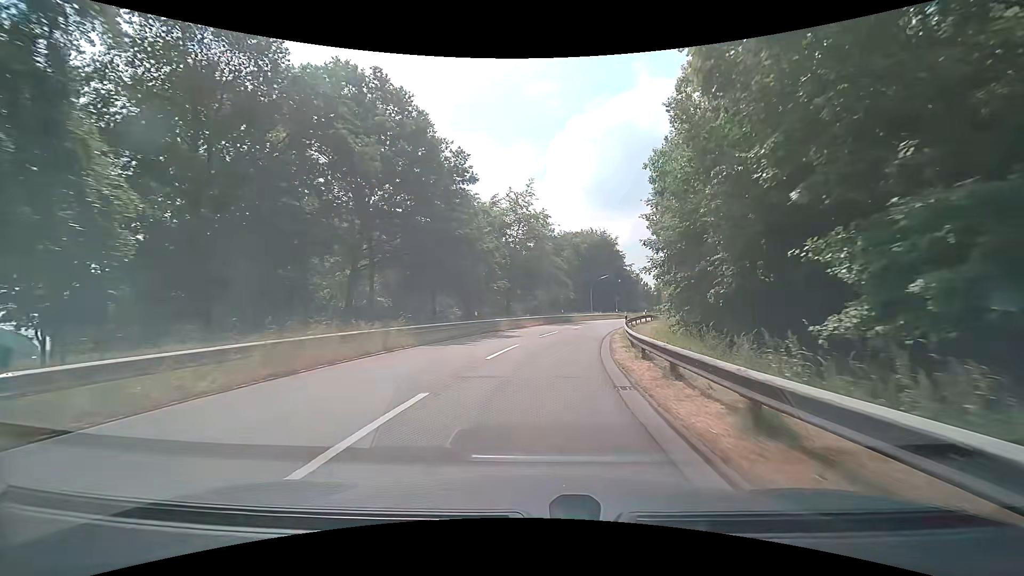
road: motorway_link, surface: asphalt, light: Day
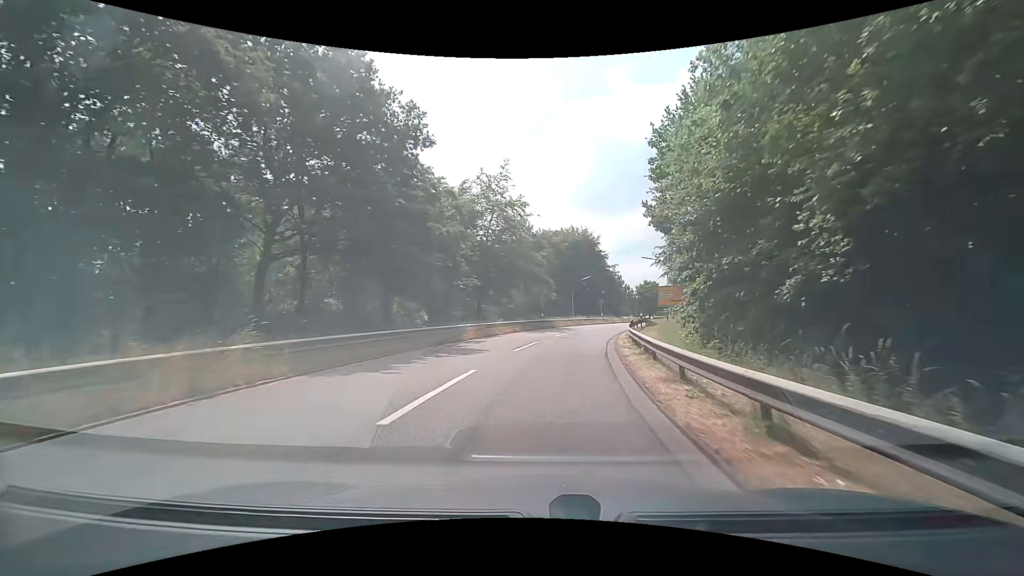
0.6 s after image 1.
(+0.1, +8.2) m; +3°
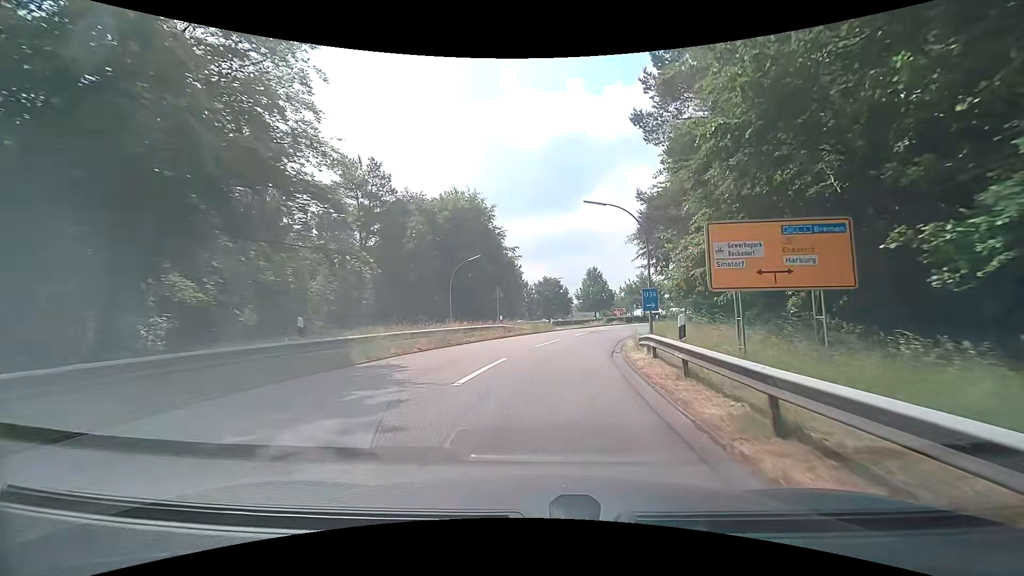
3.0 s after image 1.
(+3.4, +32.0) m; +12°
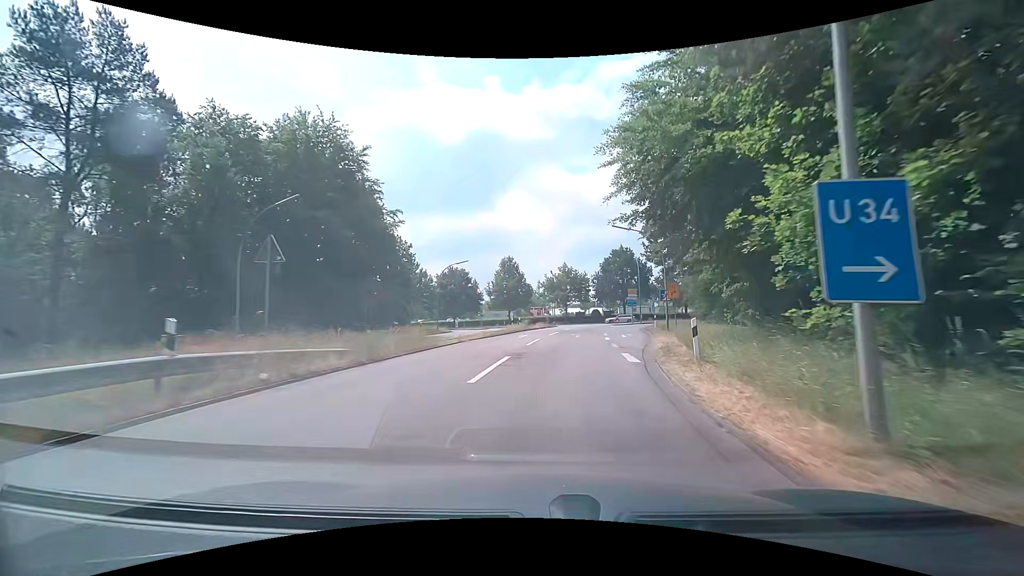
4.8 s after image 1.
(+2.0, +23.1) m; +9°
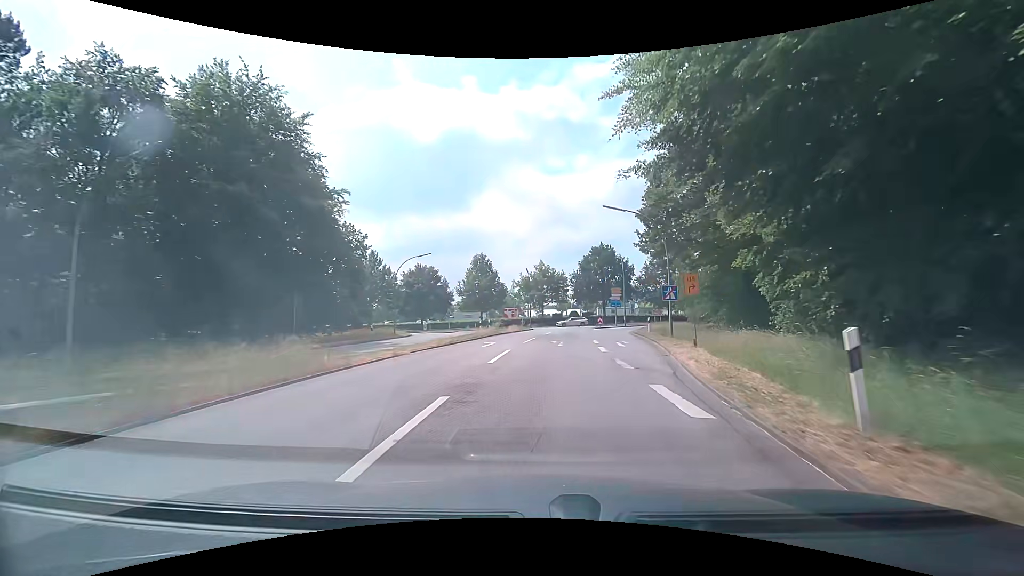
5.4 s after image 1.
(+0.2, +7.4) m; +4°
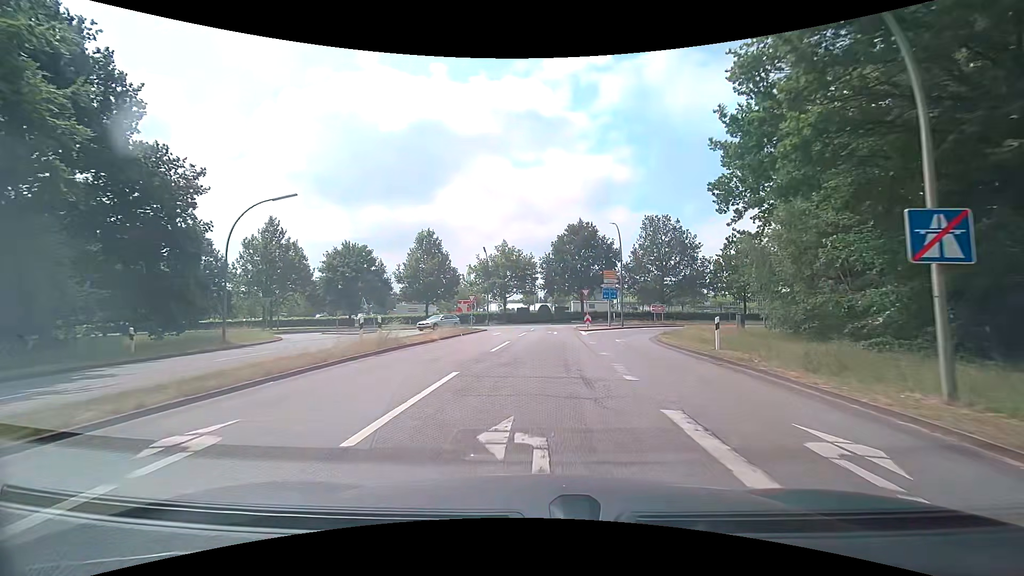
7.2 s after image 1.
(+1.1, +20.8) m; +5°
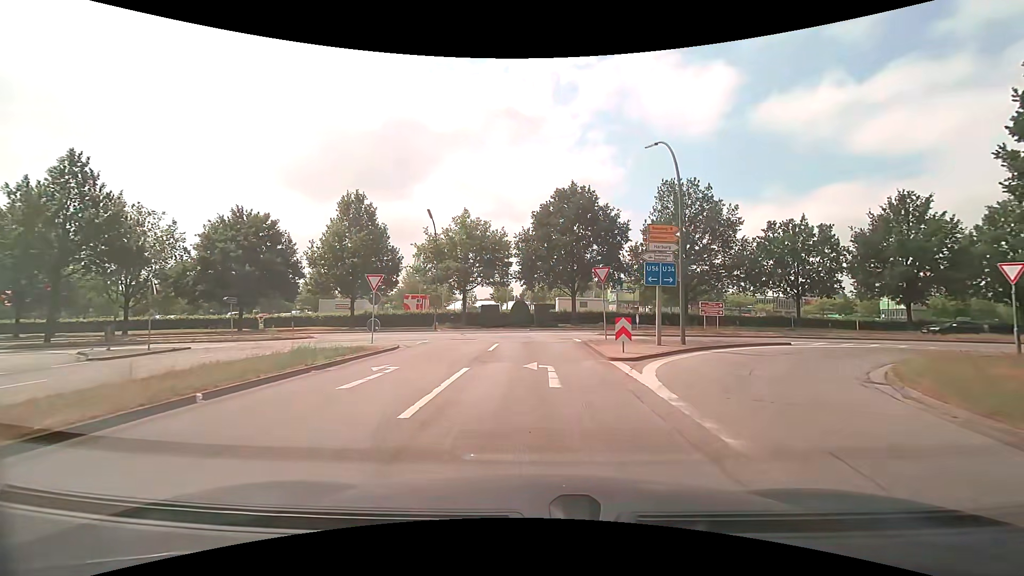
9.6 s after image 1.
(+0.3, +22.3) m; +2°
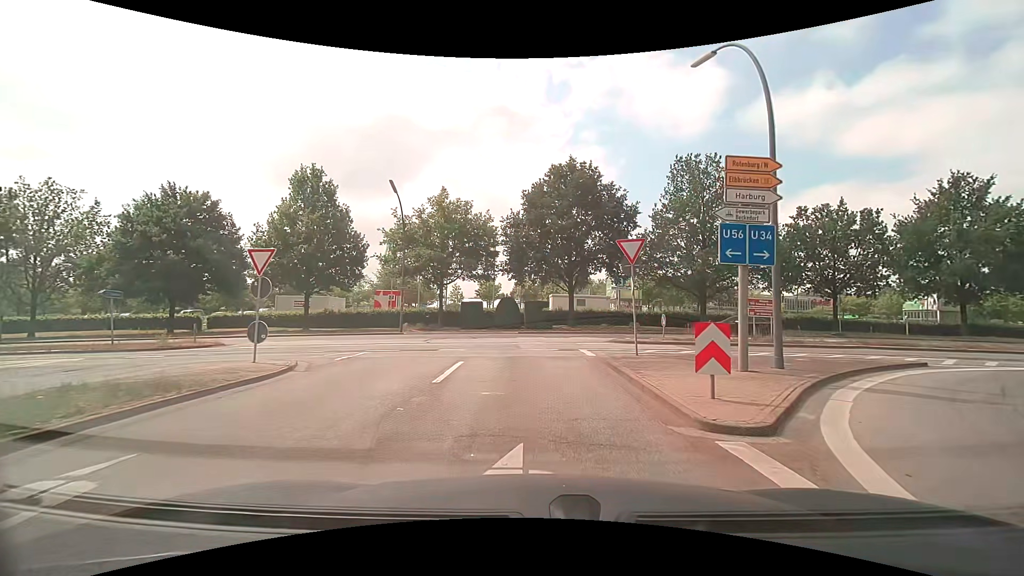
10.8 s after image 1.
(+0.1, +8.5) m; +1°
(0, +10) (0, +20) (-2, +30) (-11, +35) (-21, +35) (-31, +34) (-41, +34) (-50, +33) (-60, +32) (-70, +31) m
